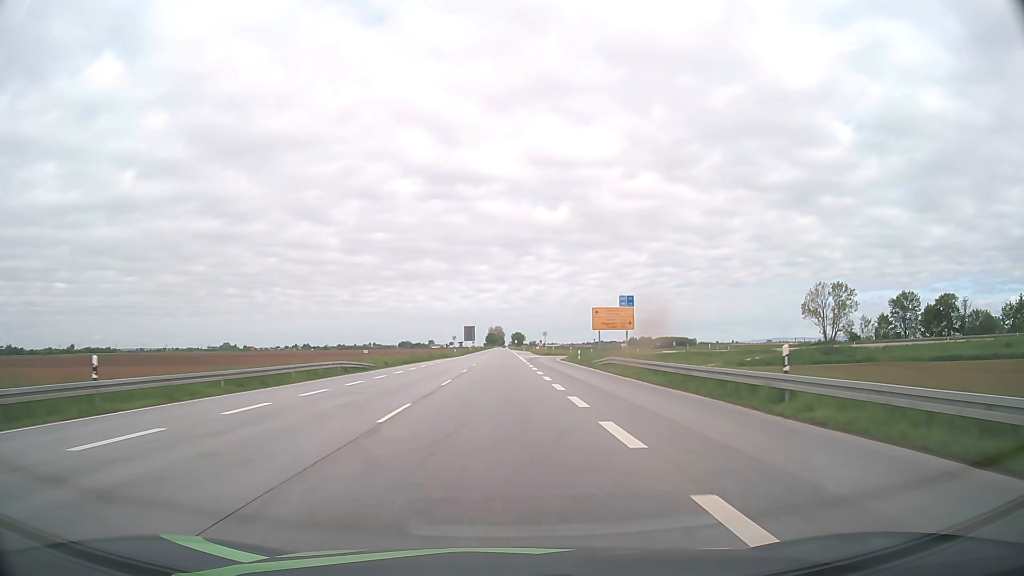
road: primary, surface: asphalt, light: Day
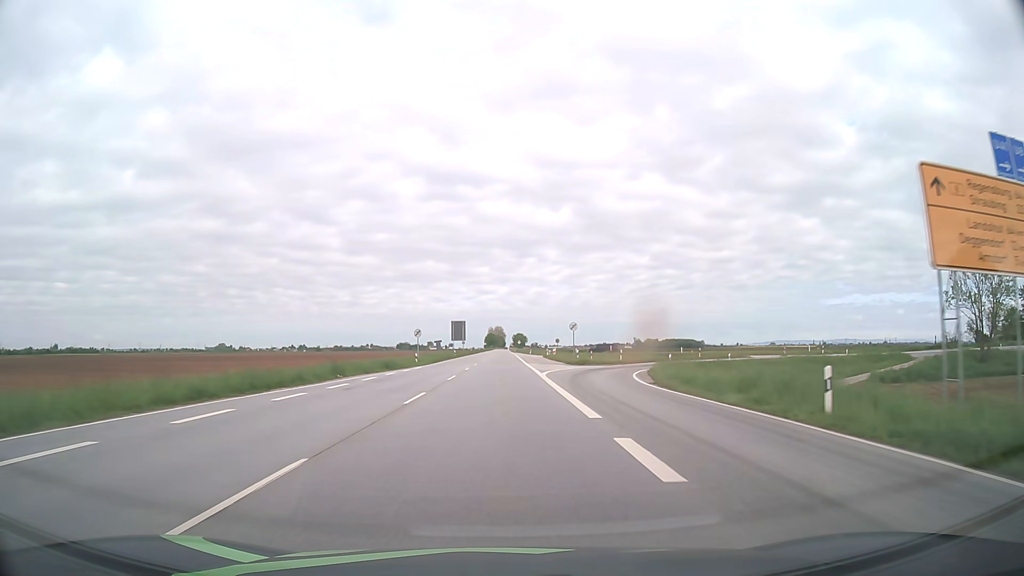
(0.0, +44.3) m; 0°
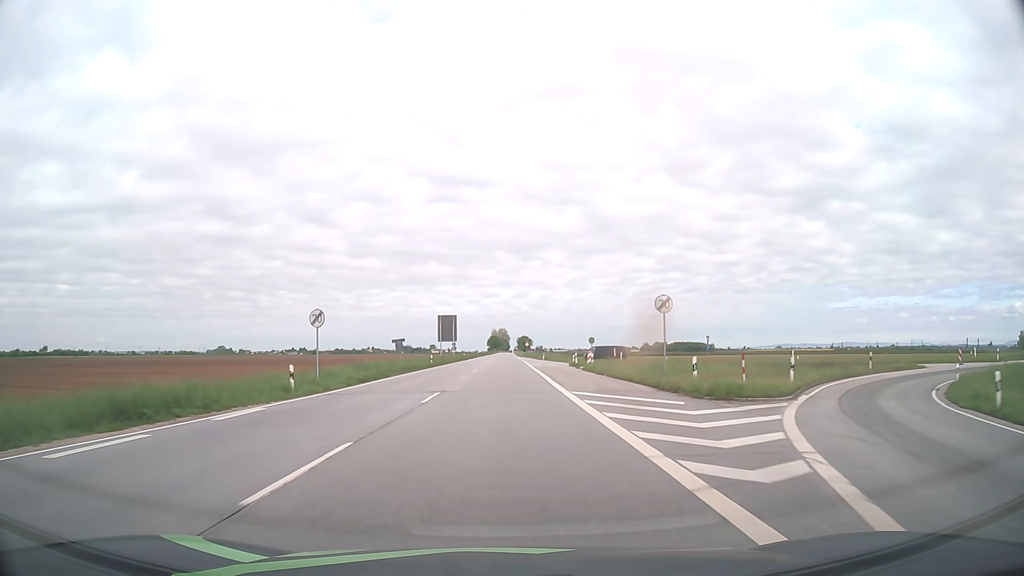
(-0.2, +34.7) m; 0°
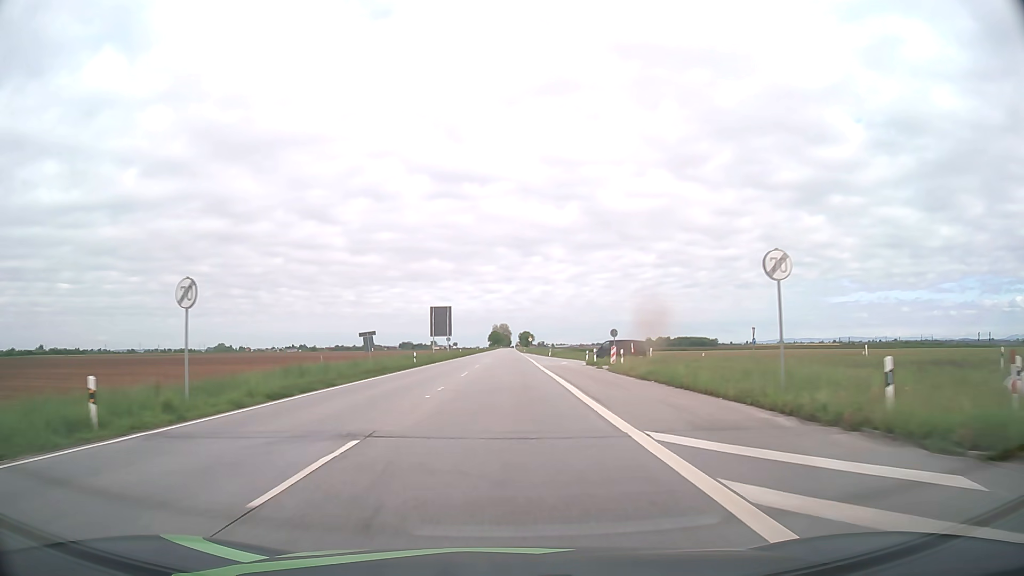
(0.0, +12.2) m; 0°
(0, +10) (0, +20) (0, +30) (0, +40) (0, +50) (0, +60) (0, +70) (0, +80) (0, +90) (0, +100) m
